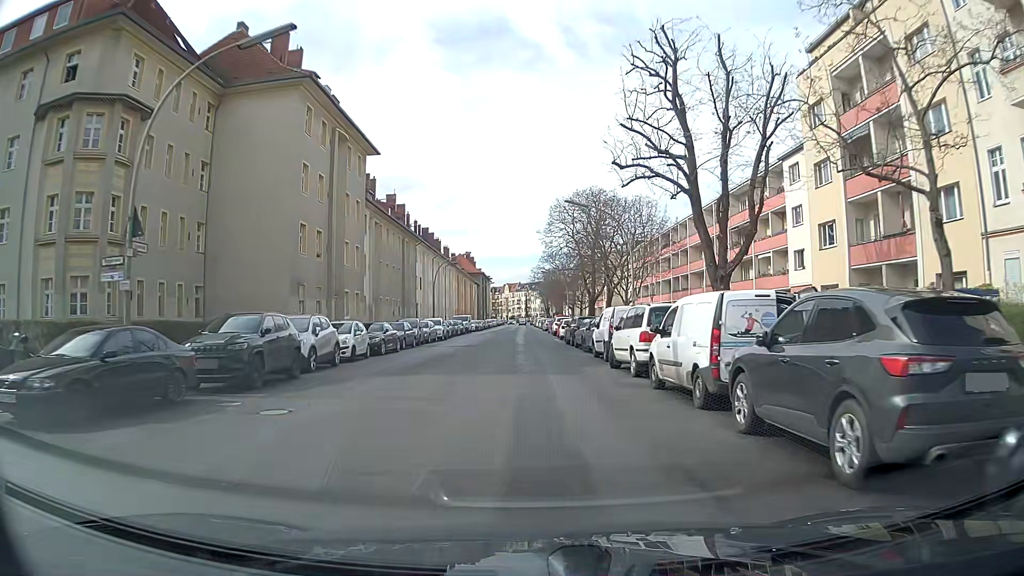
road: tertiary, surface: asphalt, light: Day
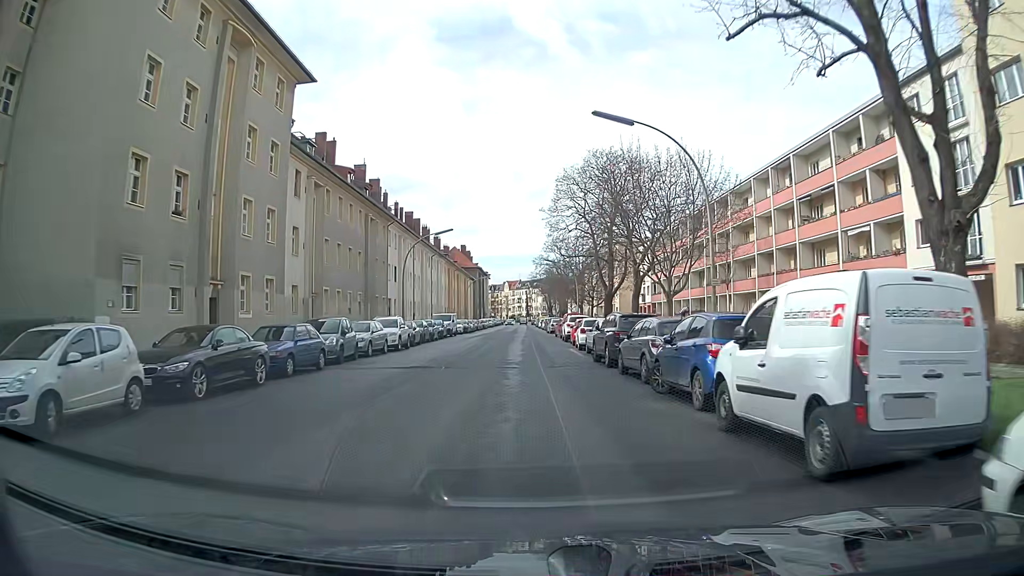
(0.0, +16.8) m; 0°
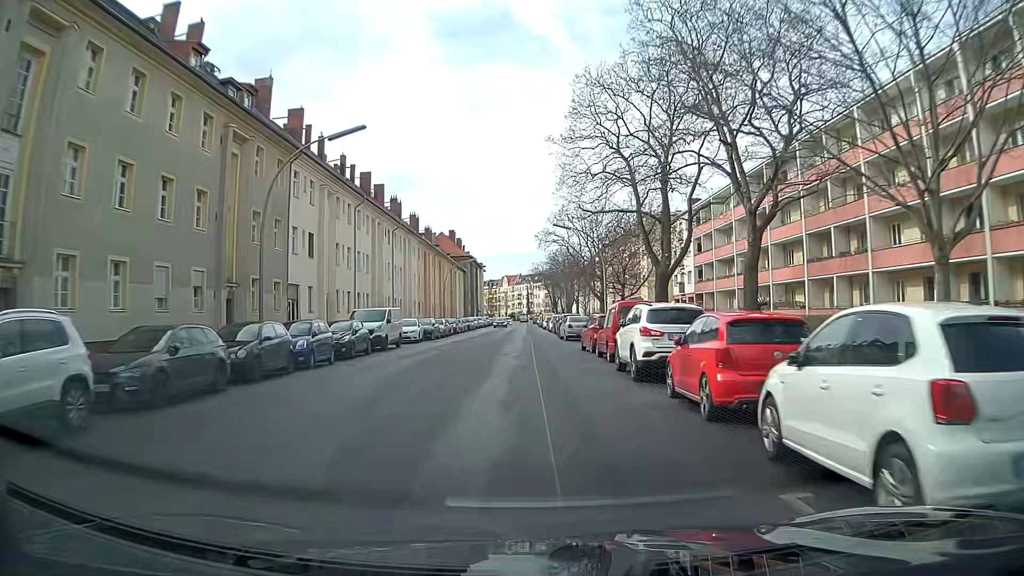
(0.0, +27.0) m; 0°
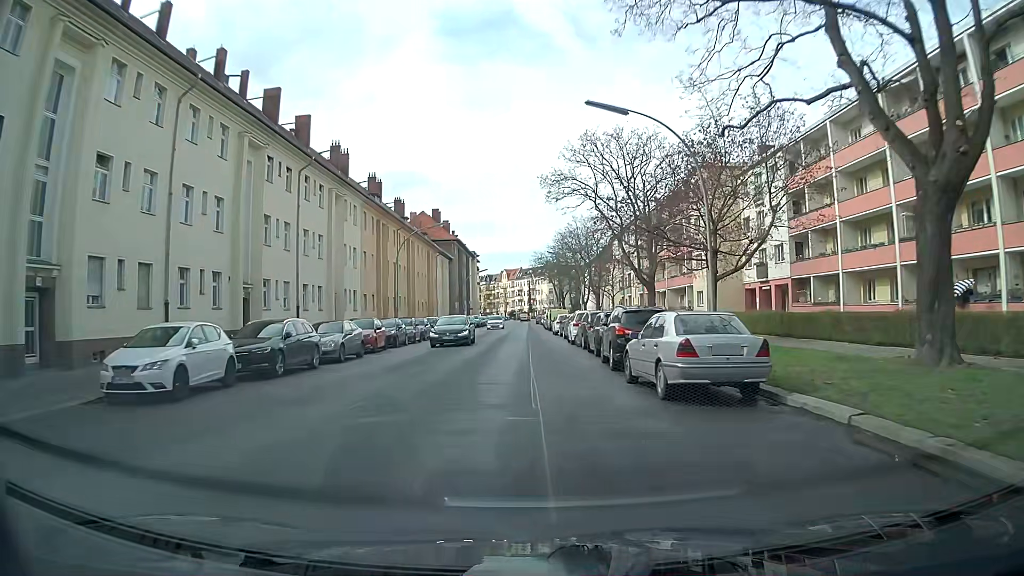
(-0.1, +28.2) m; 0°
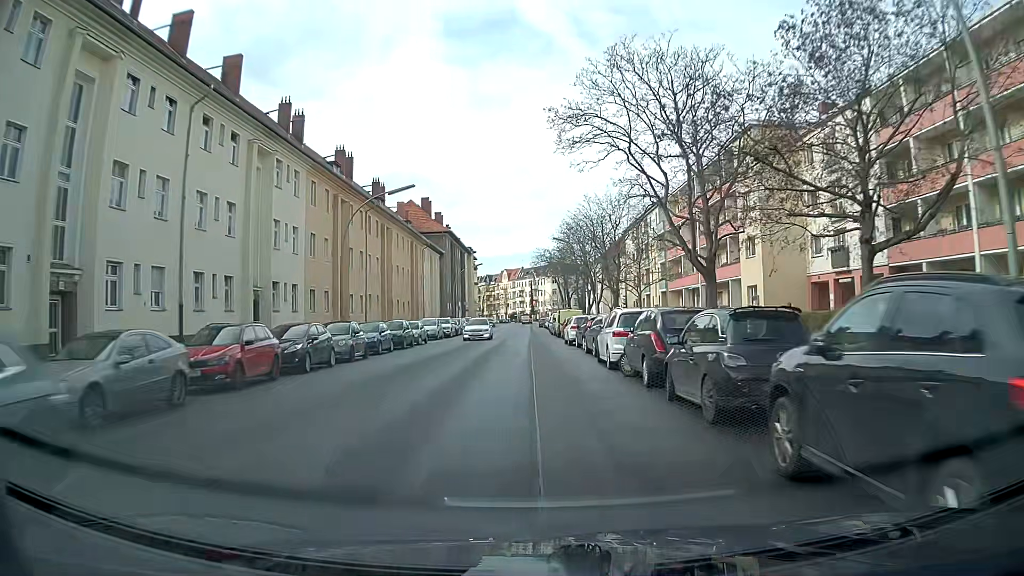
(-0.1, +14.0) m; -1°
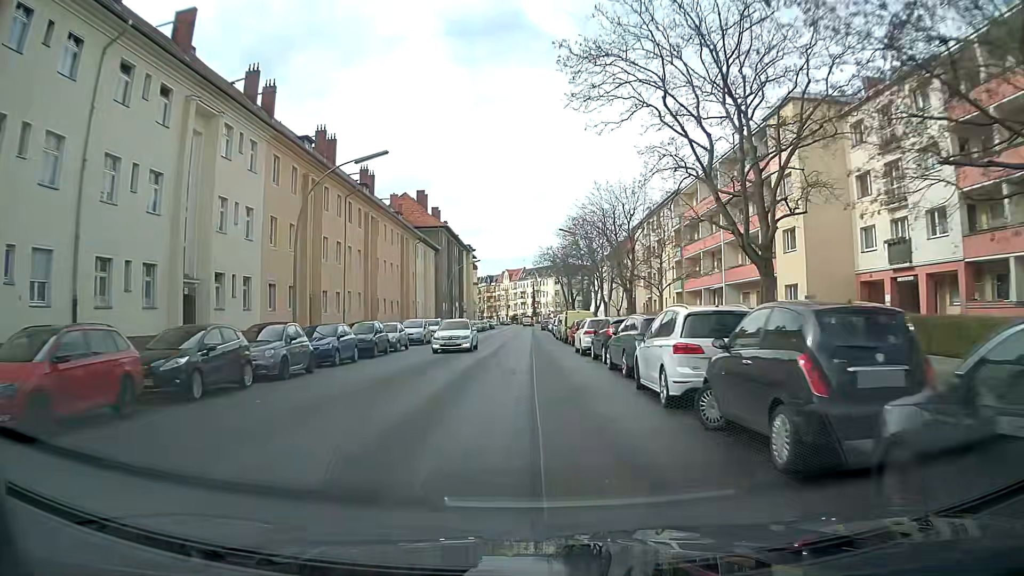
(0.0, +7.0) m; 0°
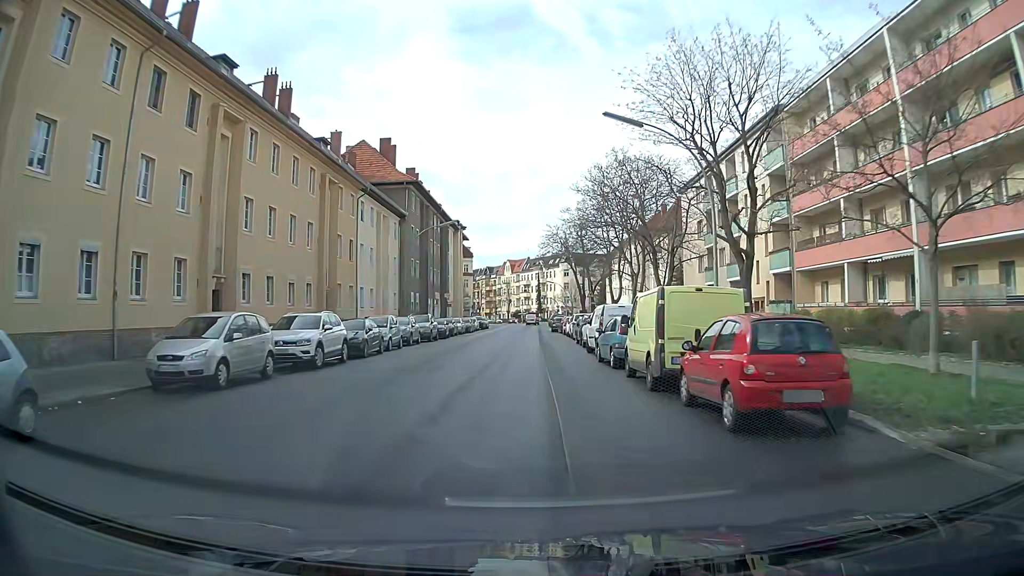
(0.0, +28.4) m; 0°
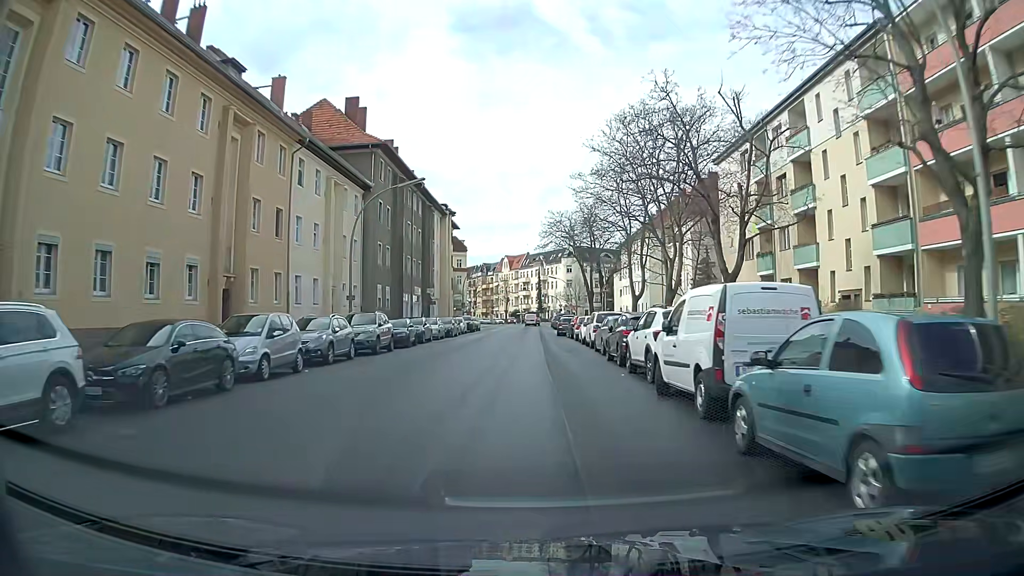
(-0.1, +14.3) m; 0°
(0, +10) (0, +20) (0, +30) (0, +40) (0, +50) (+1, +60) (+1, +70) (+1, +80) (+1, +90) (+1, +100) m
